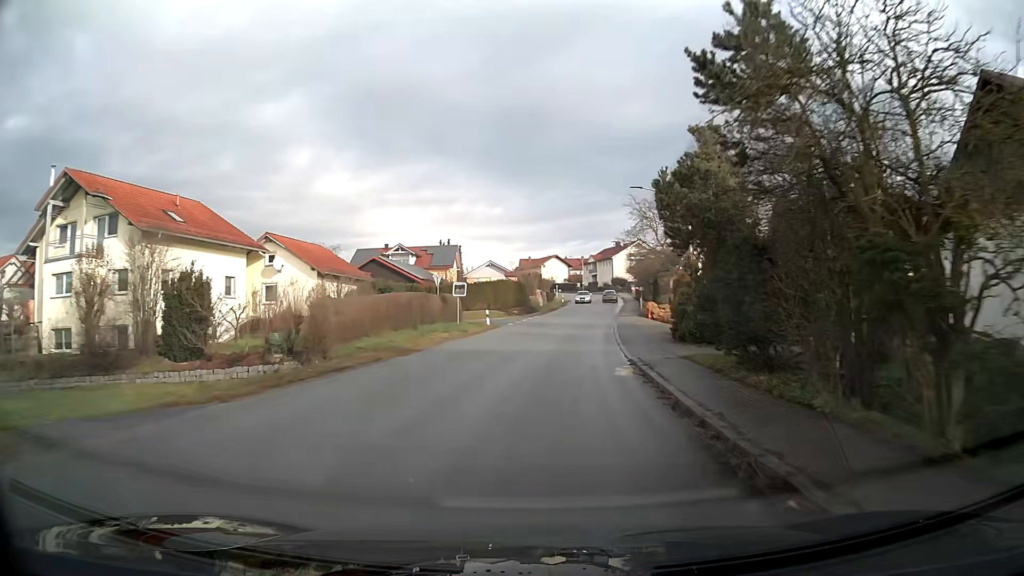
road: secondary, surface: asphalt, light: Day
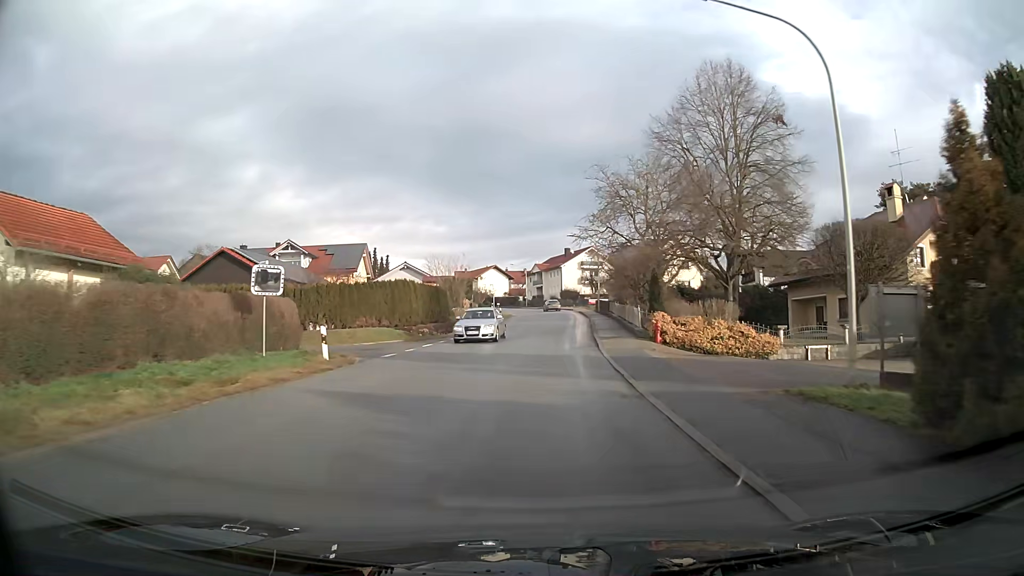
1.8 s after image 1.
(+1.1, +22.2) m; +4°
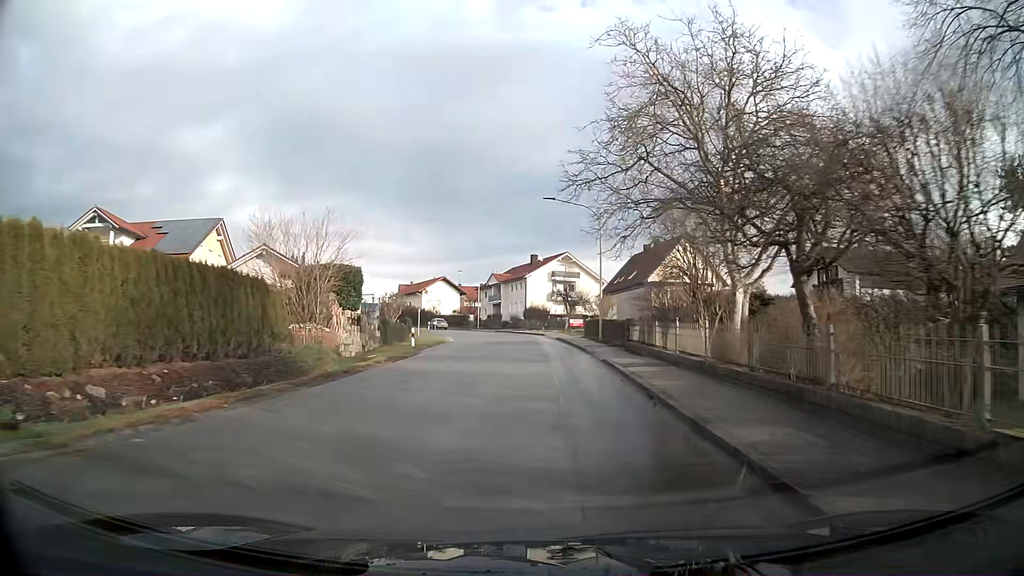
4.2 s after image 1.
(+0.8, +29.2) m; +3°
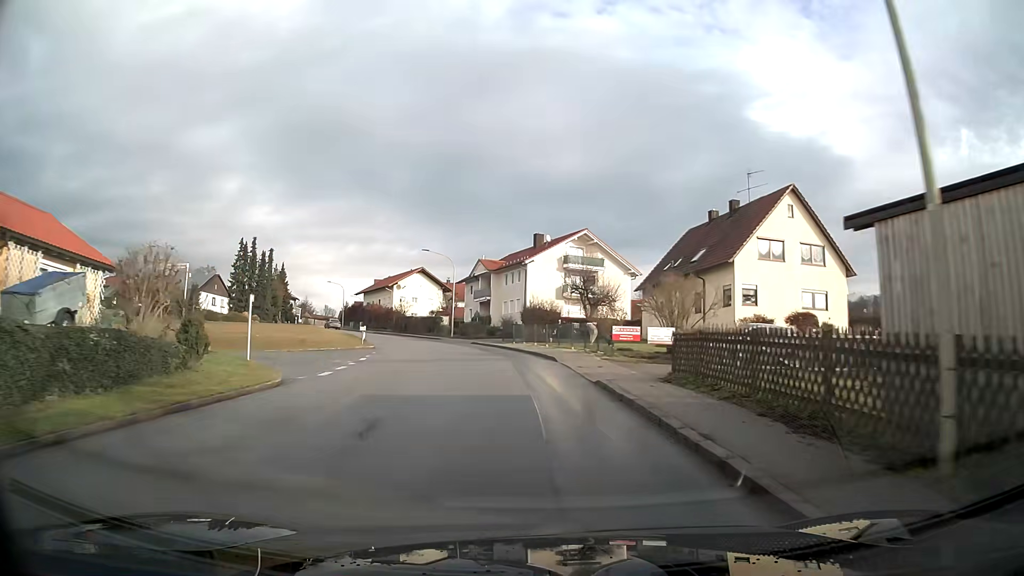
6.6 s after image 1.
(+0.1, +29.0) m; -1°
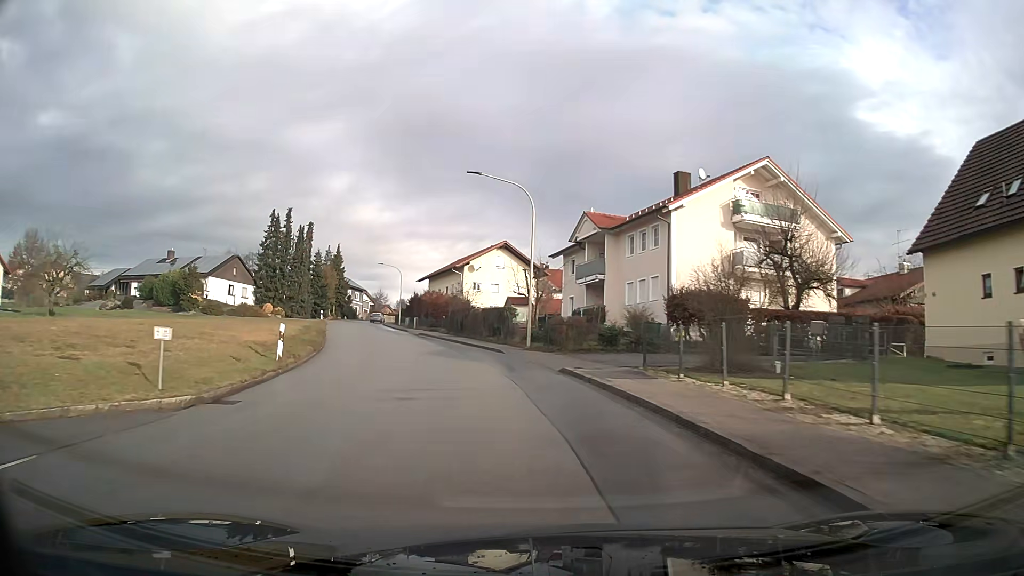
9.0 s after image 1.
(-2.1, +28.7) m; -10°
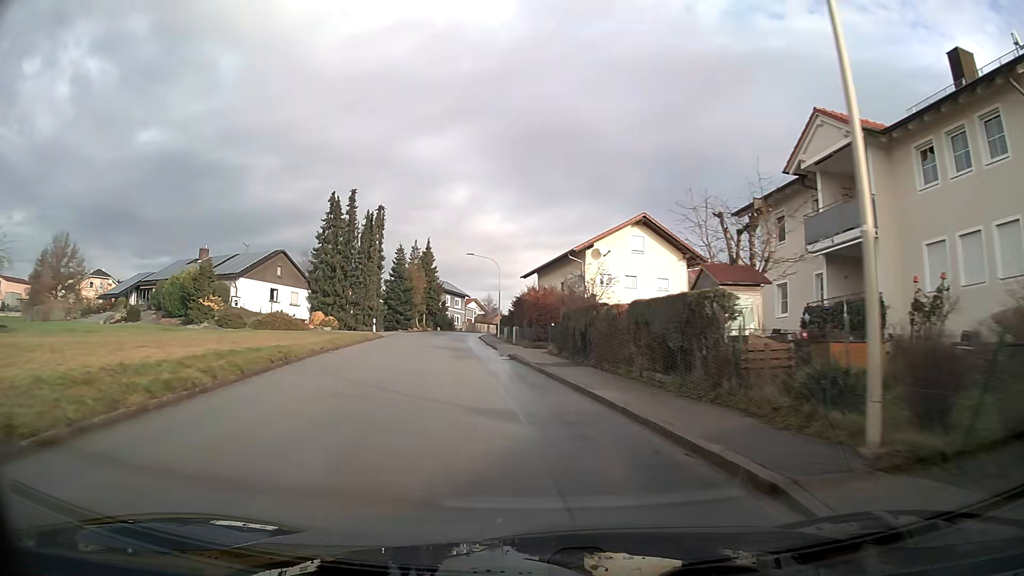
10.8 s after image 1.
(-1.9, +21.8) m; -10°
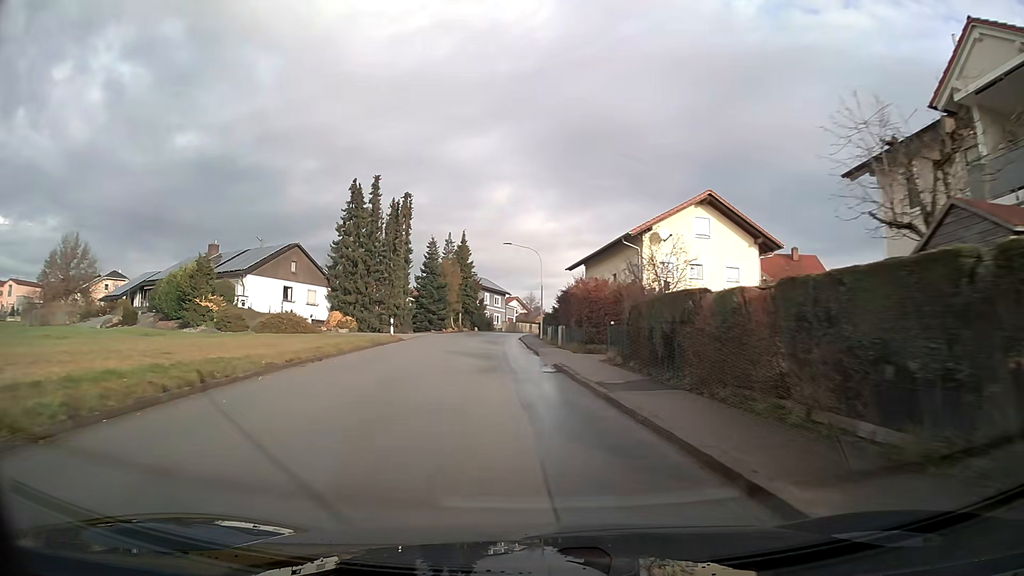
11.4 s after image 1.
(-0.2, +7.4) m; -3°
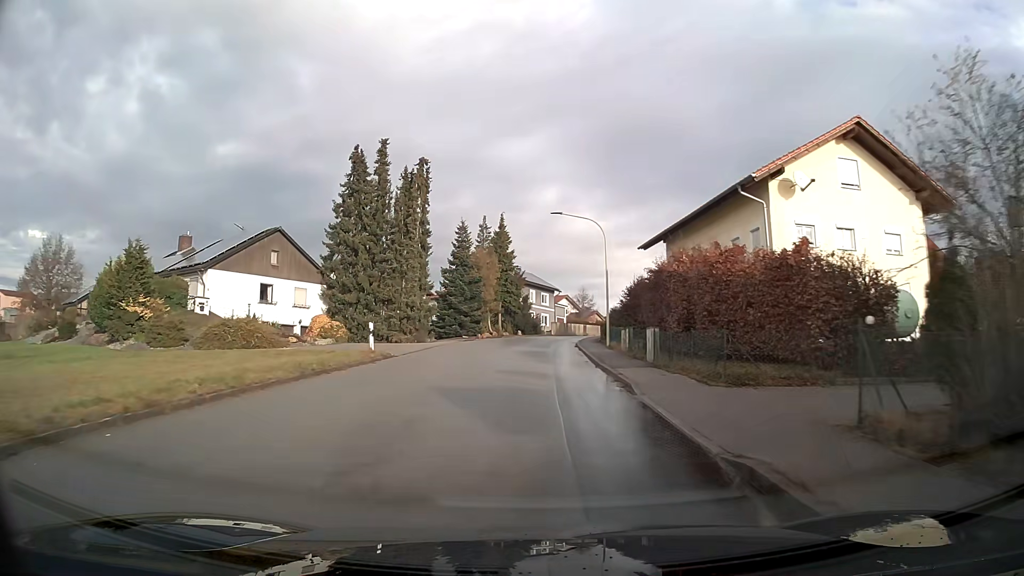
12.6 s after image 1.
(-0.6, +14.9) m; -3°
(0, +10) (0, +20) (0, +30) (+1, +40) (+2, +50) (+4, +60) (+7, +69) (+11, +78) (+16, +87) (+21, +96) m
